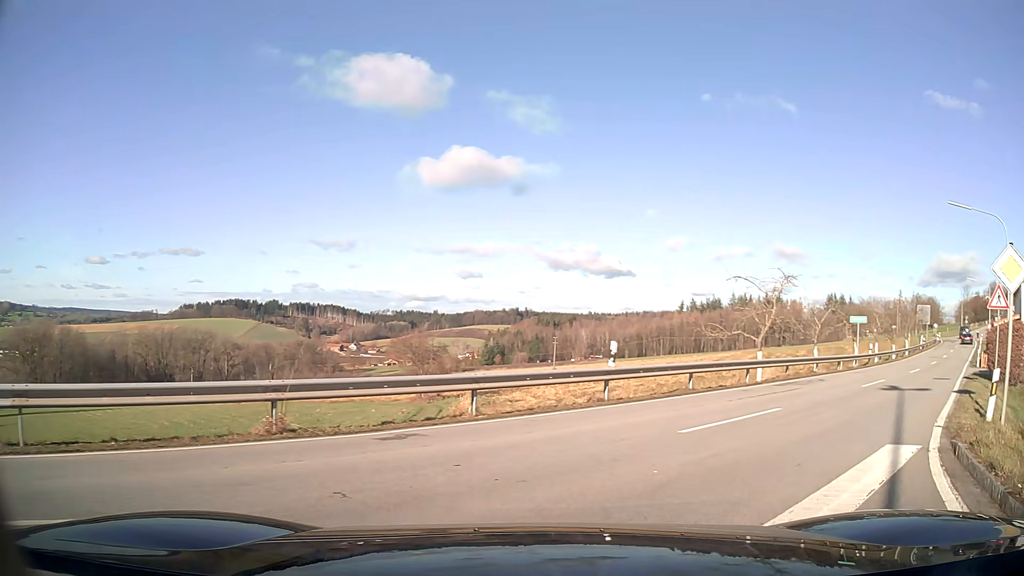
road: secondary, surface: asphalt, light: Day
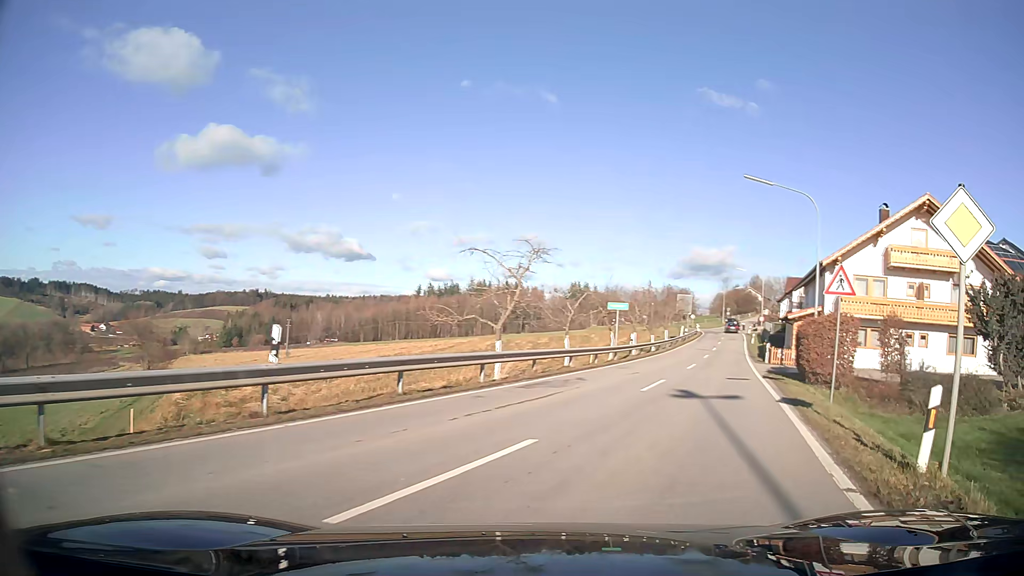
(+1.2, +5.4) m; +23°
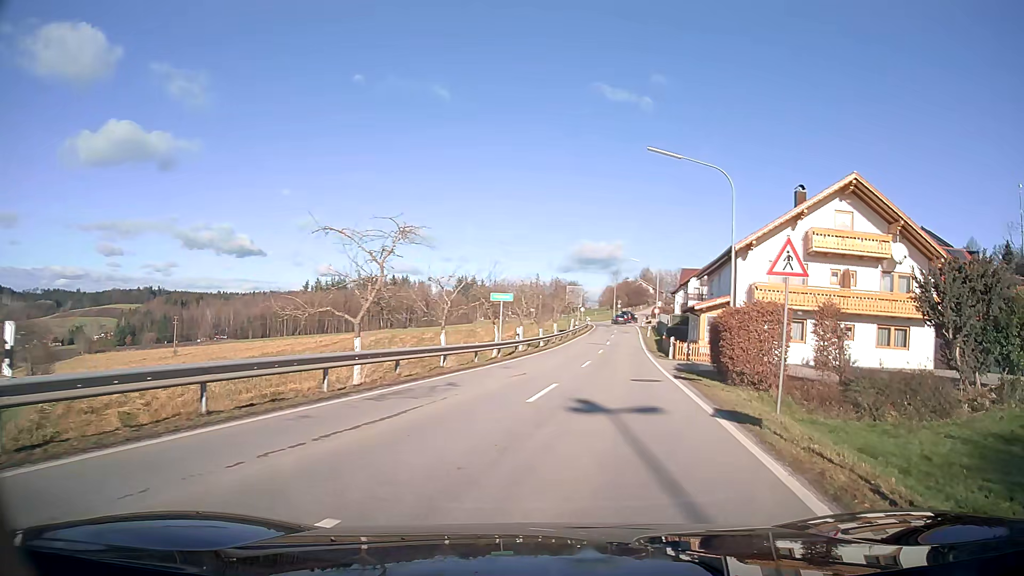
(+0.3, +3.8) m; +8°
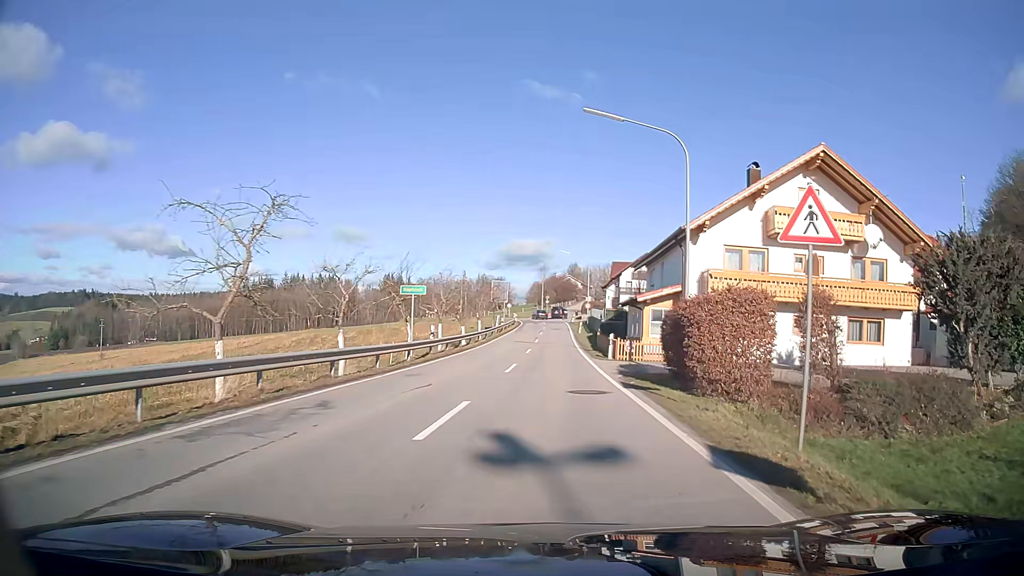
(+0.2, +4.5) m; +4°
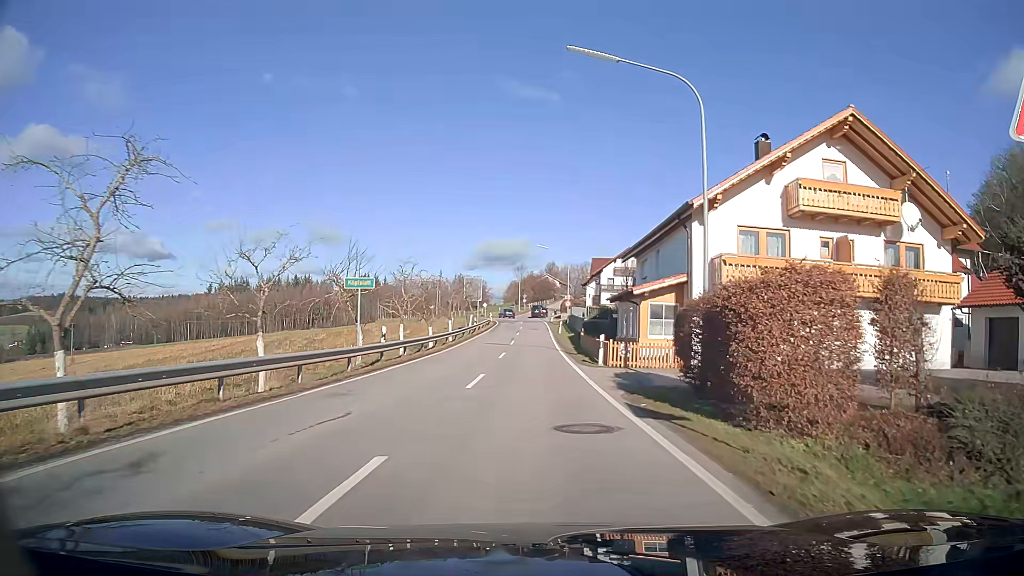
(+0.1, +5.2) m; +2°
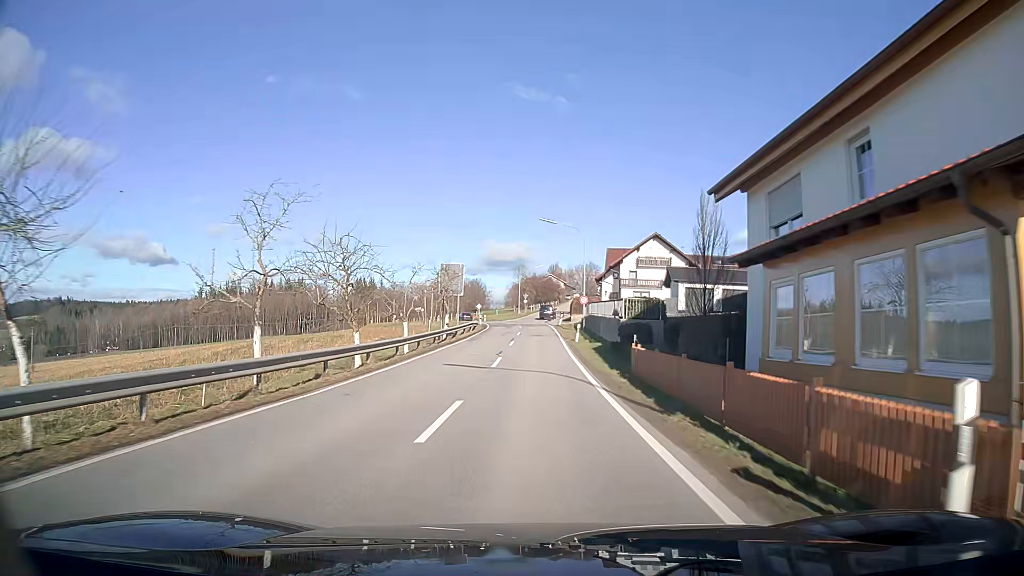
(-0.1, +19.6) m; 0°
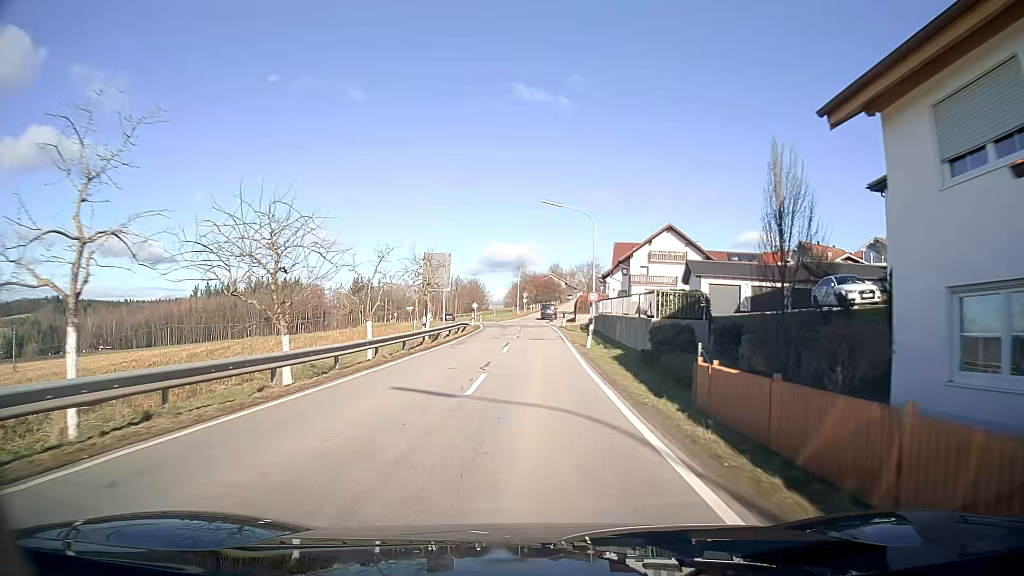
(0.0, +7.7) m; 0°
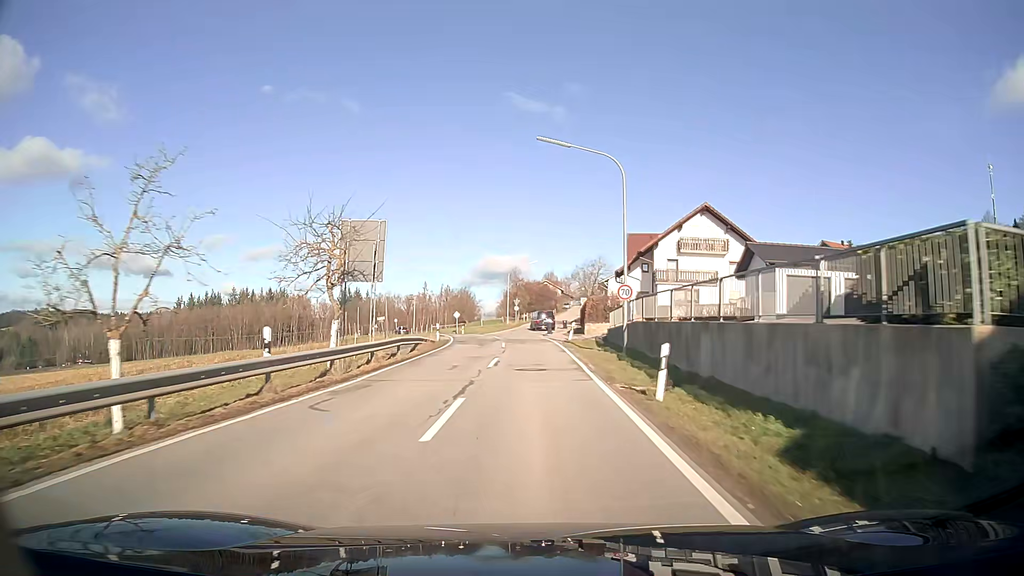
(+0.1, +16.9) m; 0°
